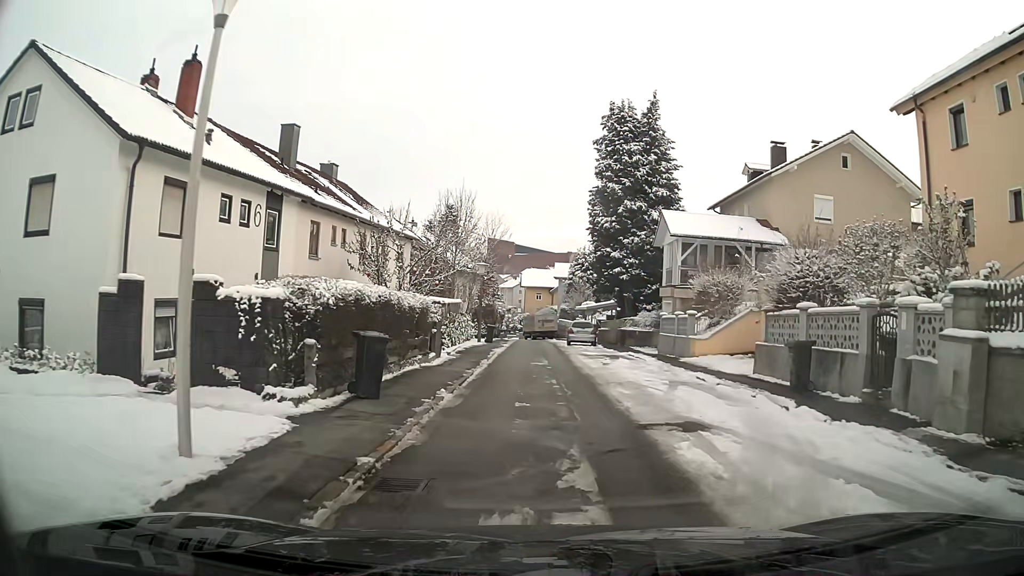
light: Day
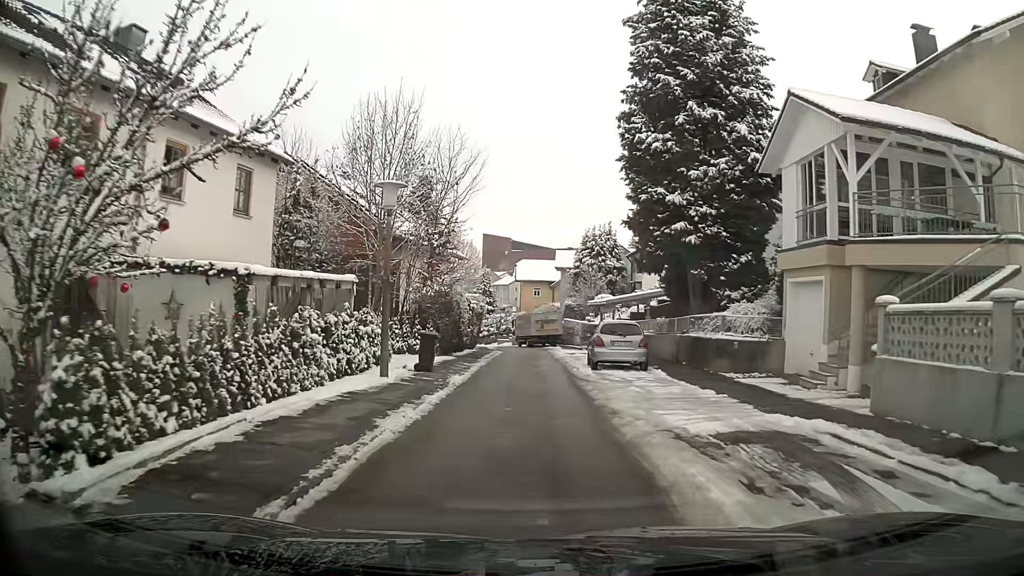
(+0.1, +19.3) m; 0°
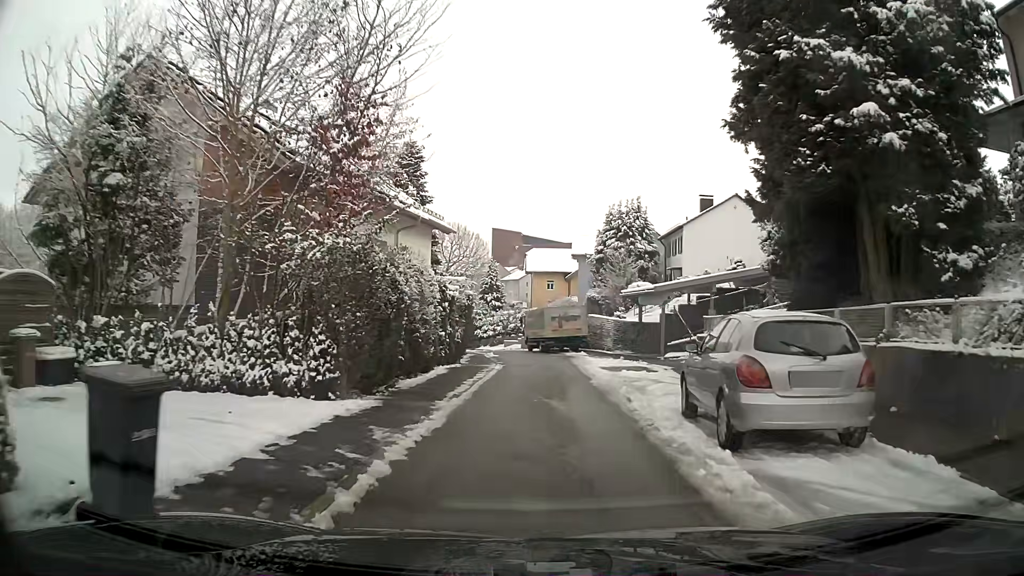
(-0.2, +12.8) m; -1°
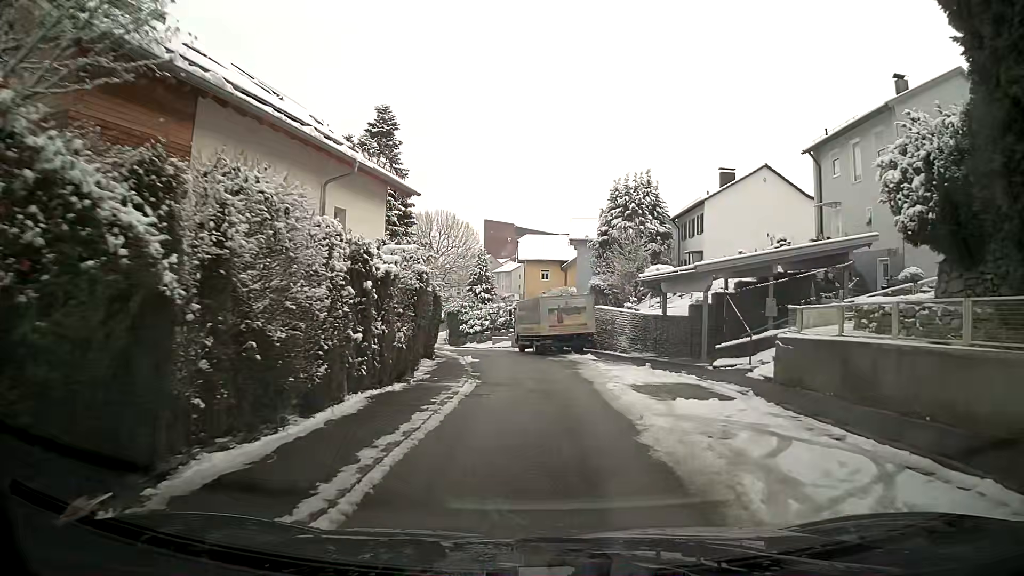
(0.0, +8.4) m; 0°
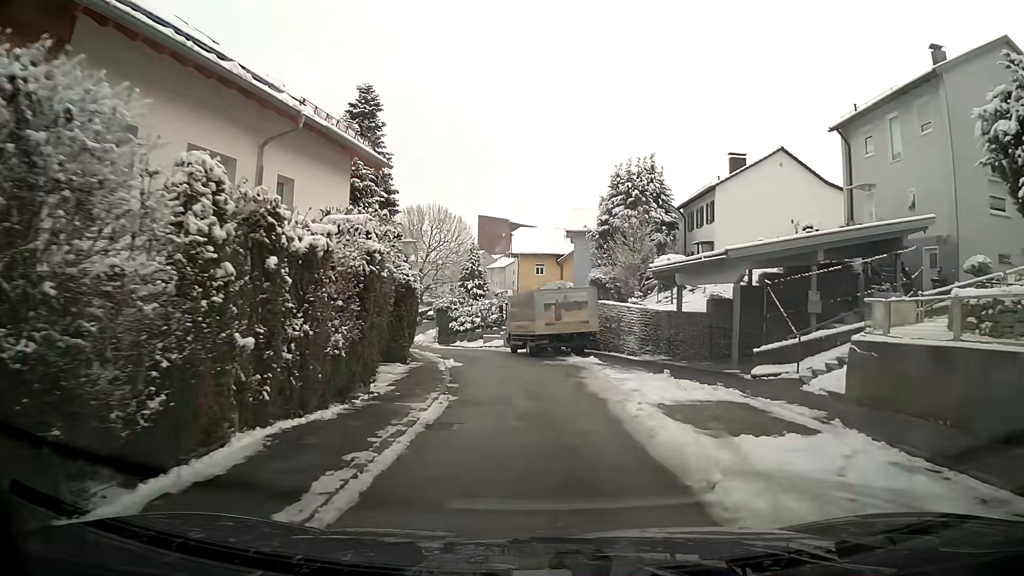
(0.0, +3.9) m; 0°
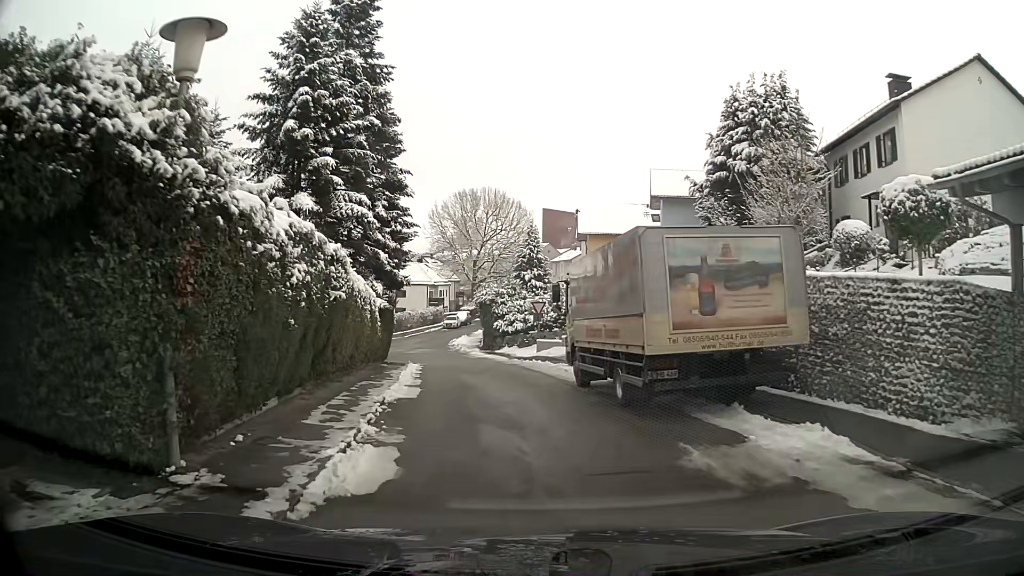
(-0.4, +16.0) m; -6°
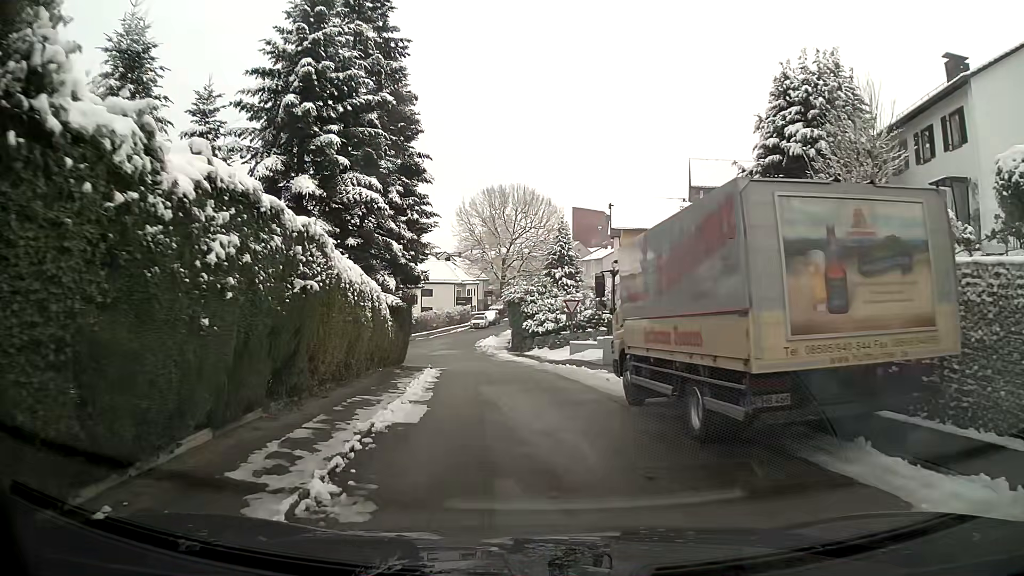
(-0.1, +3.1) m; -3°
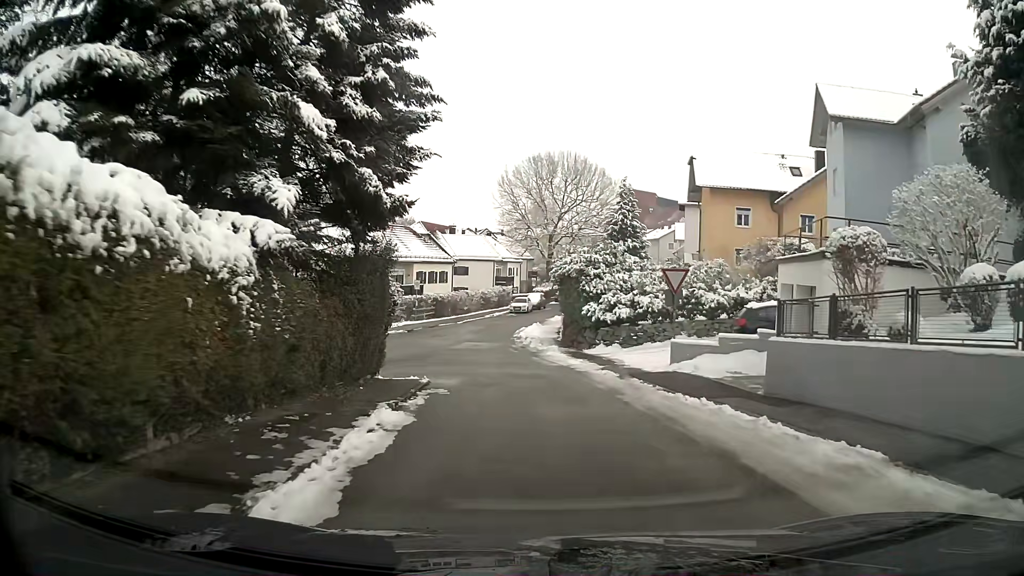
(-0.6, +13.6) m; -3°
(0, +10) (0, +20) (-2, +30) (-3, +40) (-2, +50) (0, +59) (+3, +69) (+5, +79) (+7, +89) (+9, +98) m
